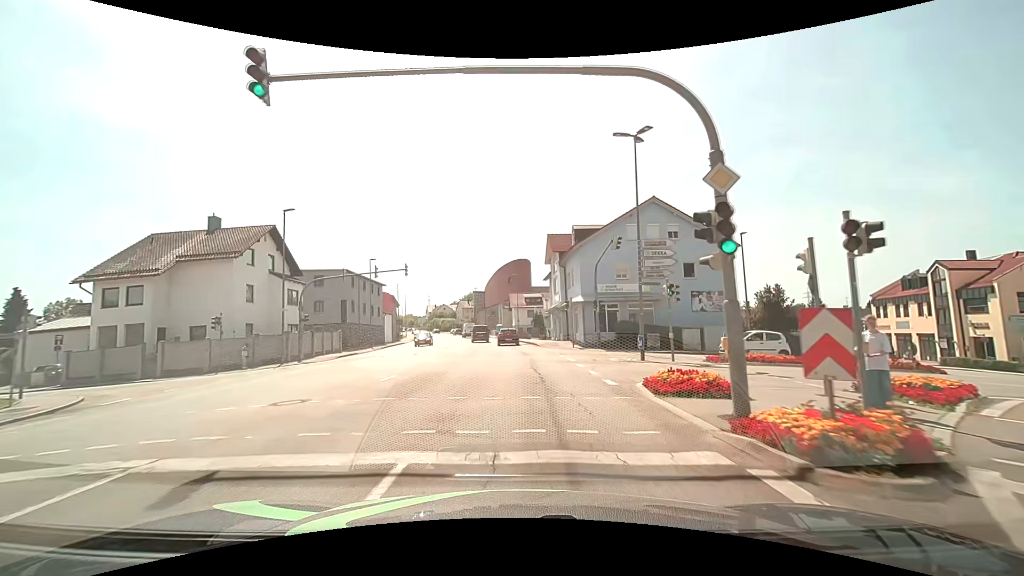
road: tertiary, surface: asphalt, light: Day
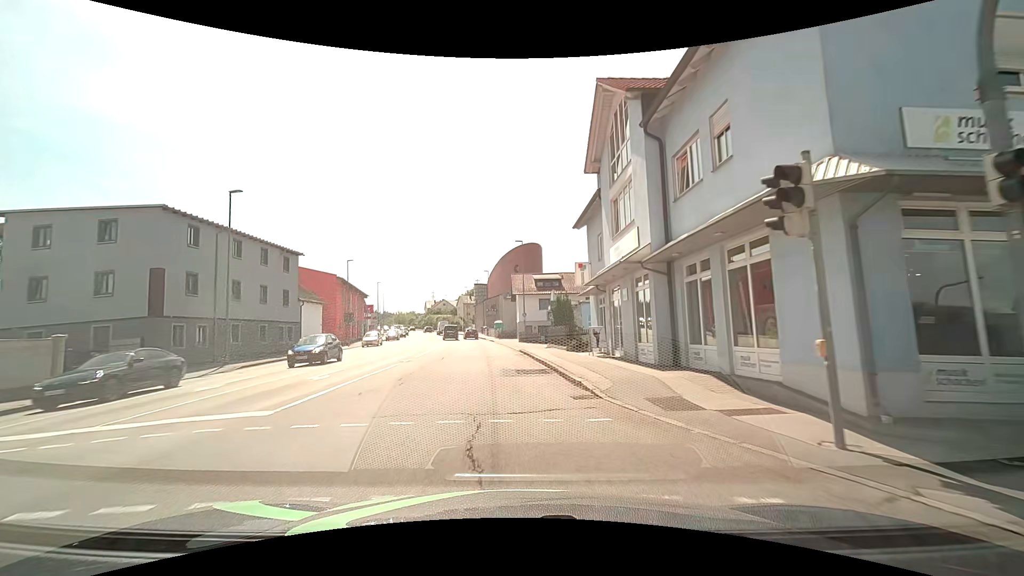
(+0.3, +29.2) m; -1°
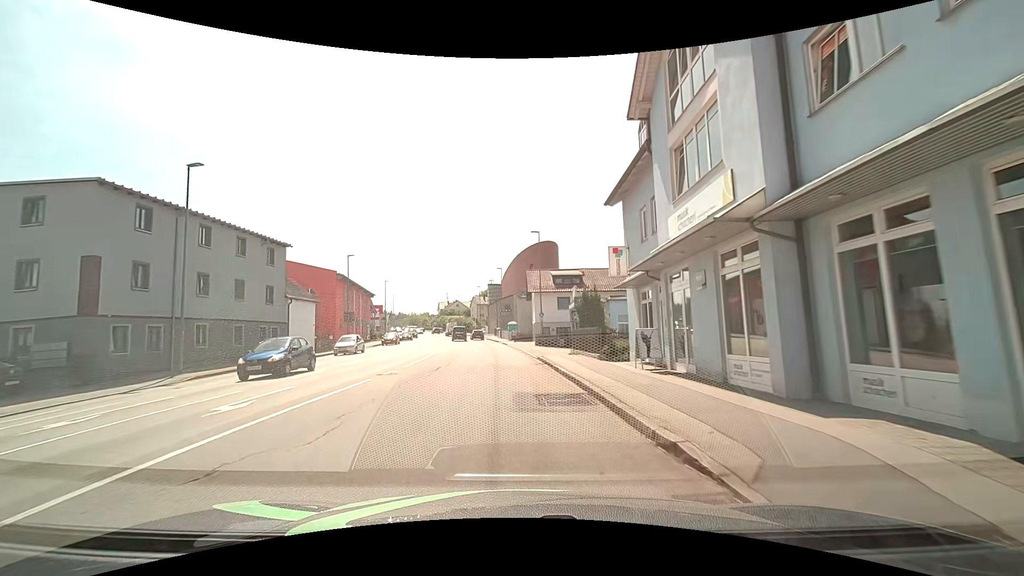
(-0.1, +5.5) m; -2°
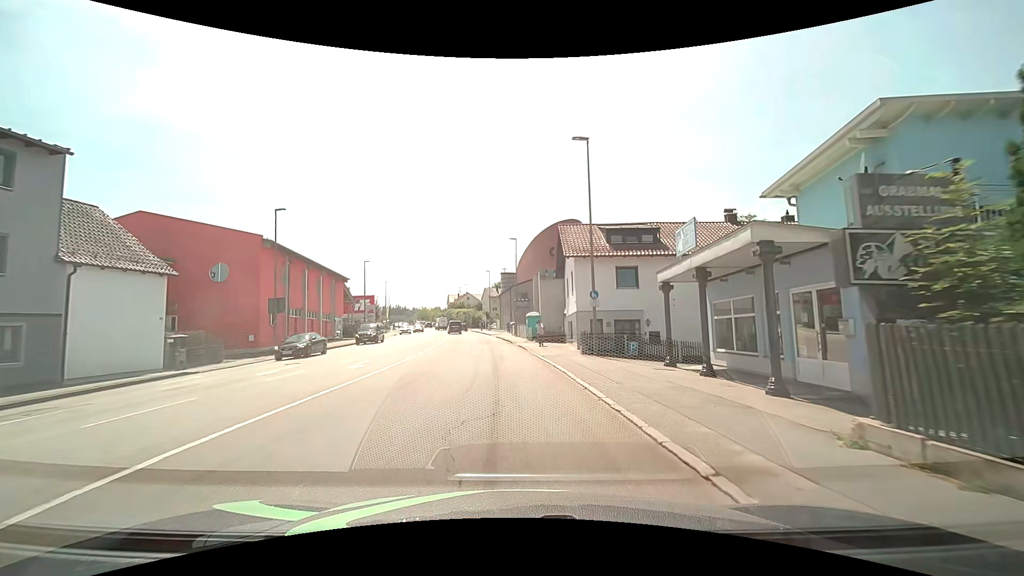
(-0.6, +20.7) m; -1°
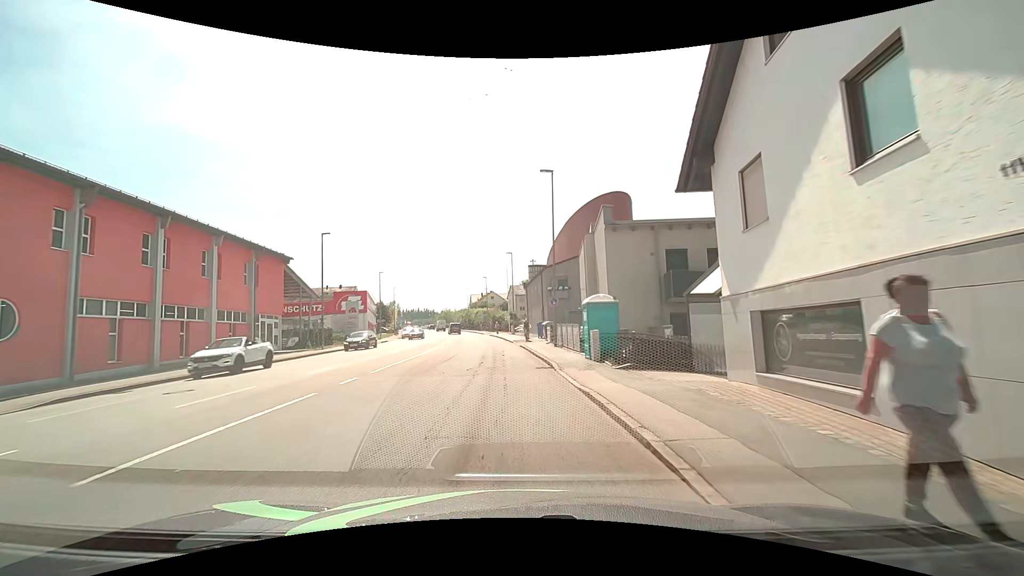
(-0.9, +23.2) m; -4°
(0, +10) (-1, +20) (-1, +30) (-2, +40) (-3, +50) (-4, +60) (-6, +70) (-7, +80) (-9, +89) (-11, +99) m
